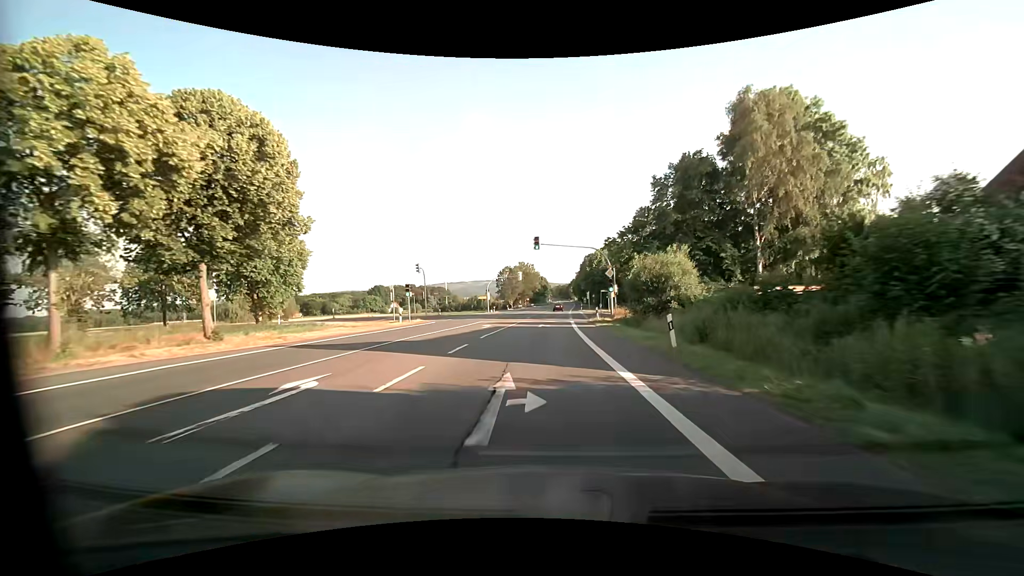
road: primary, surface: asphalt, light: Day
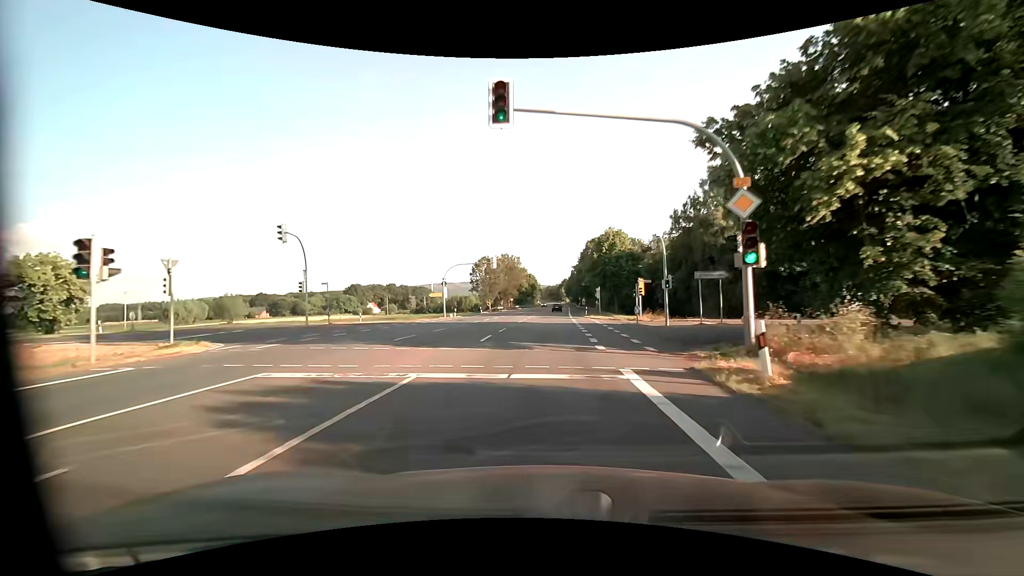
(+0.1, +30.4) m; +1°
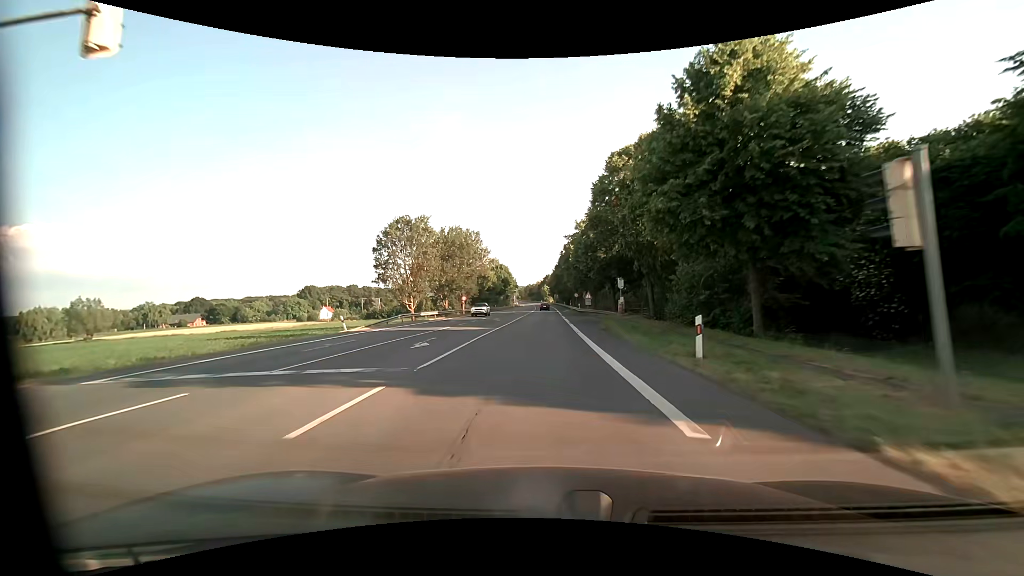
(+0.9, +49.4) m; +2°
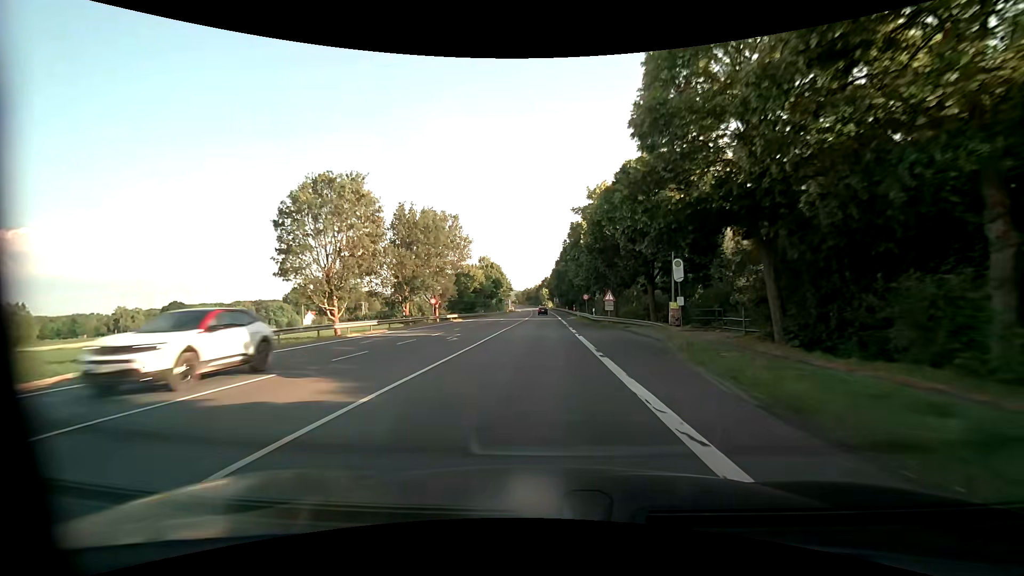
(0.0, +19.9) m; 0°
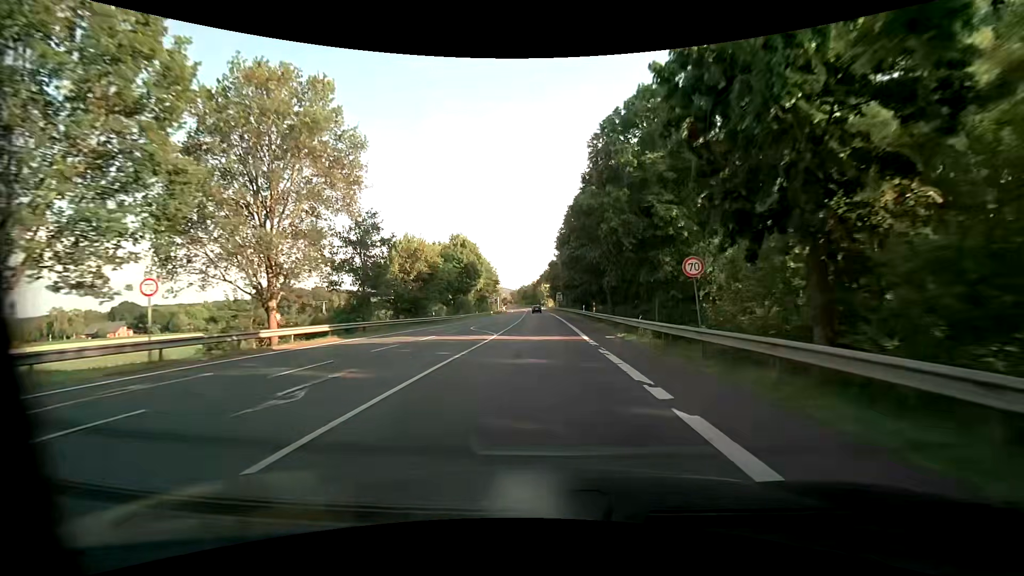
(-0.1, +40.0) m; -1°
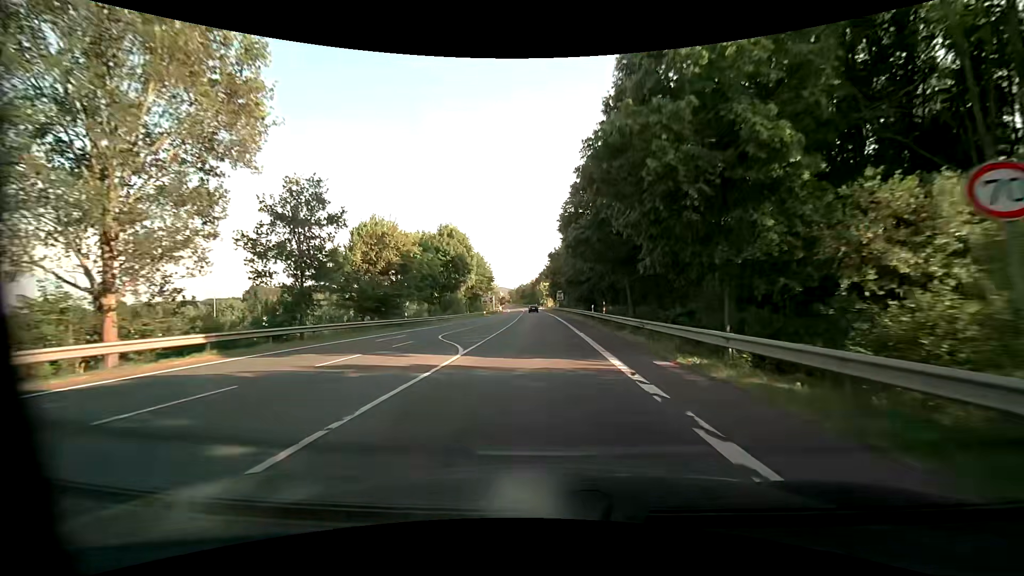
(+0.1, +10.0) m; +1°
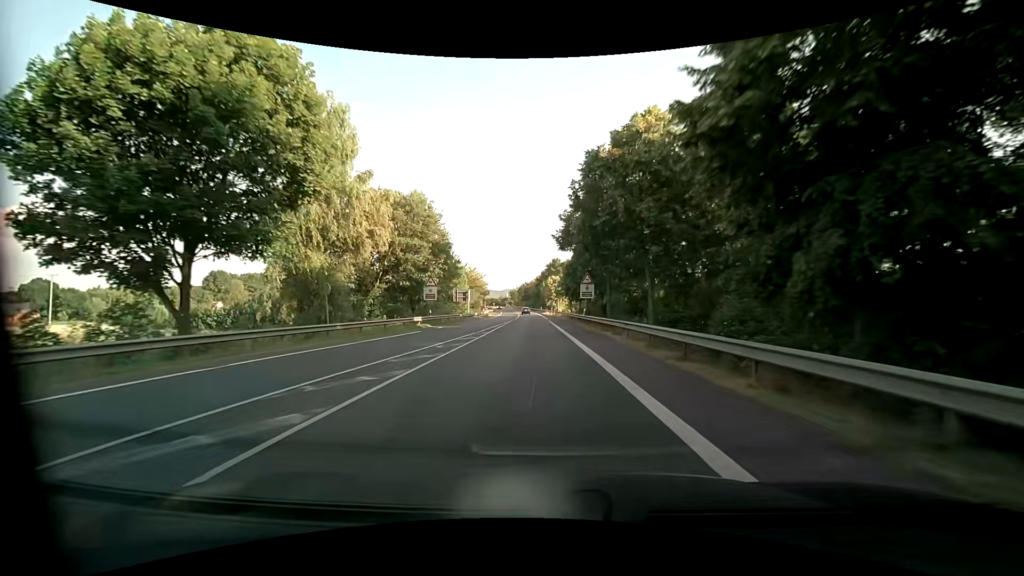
(-0.5, +50.1) m; -1°
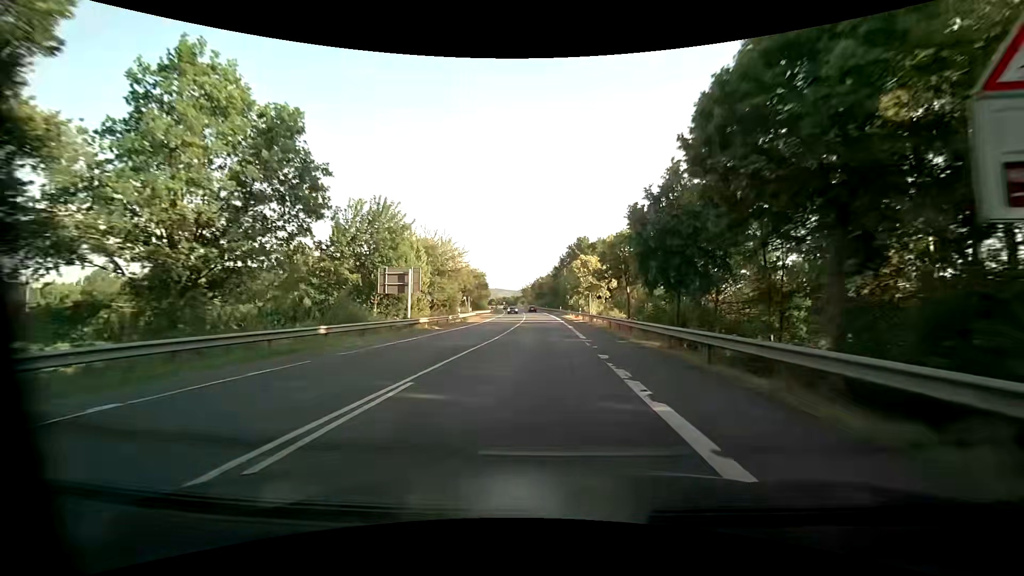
(-0.8, +40.4) m; -2°
(0, +10) (0, +20) (0, +30) (0, +40) (-1, +50) (-1, +60) (-1, +70) (-1, +80) (-2, +90) (-2, +100) m
